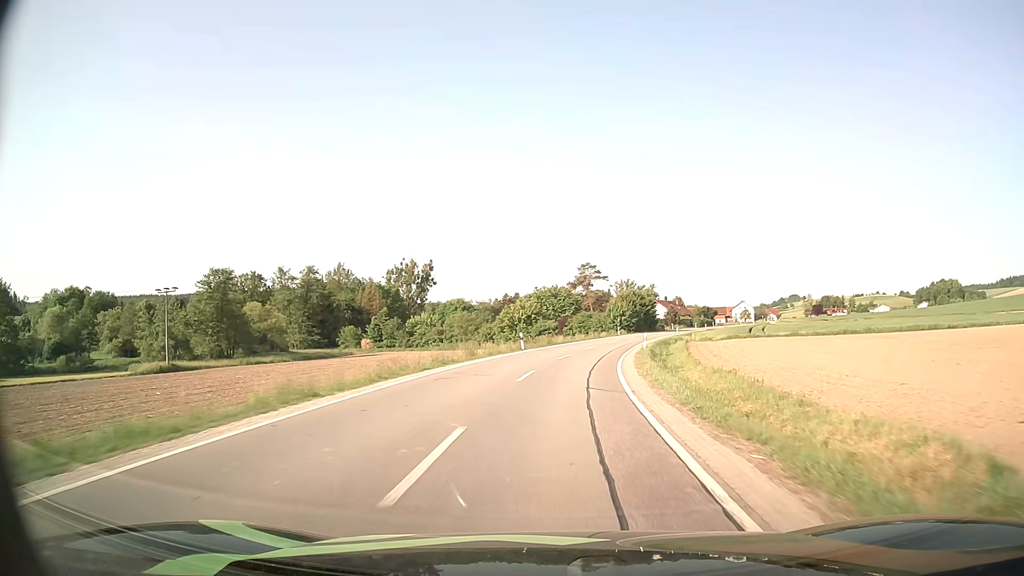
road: secondary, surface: asphalt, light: Day
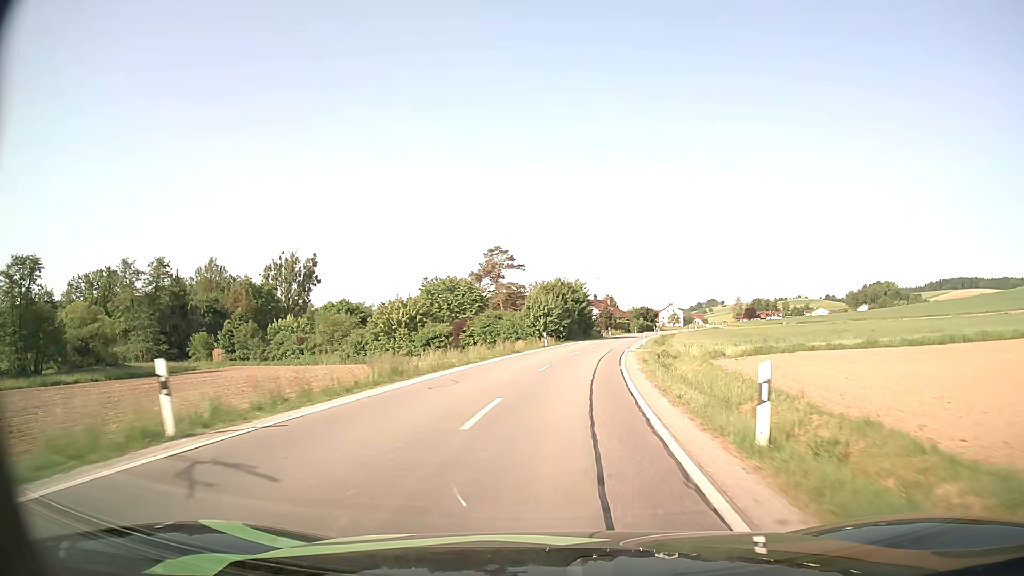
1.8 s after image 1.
(+2.1, +31.7) m; +7°
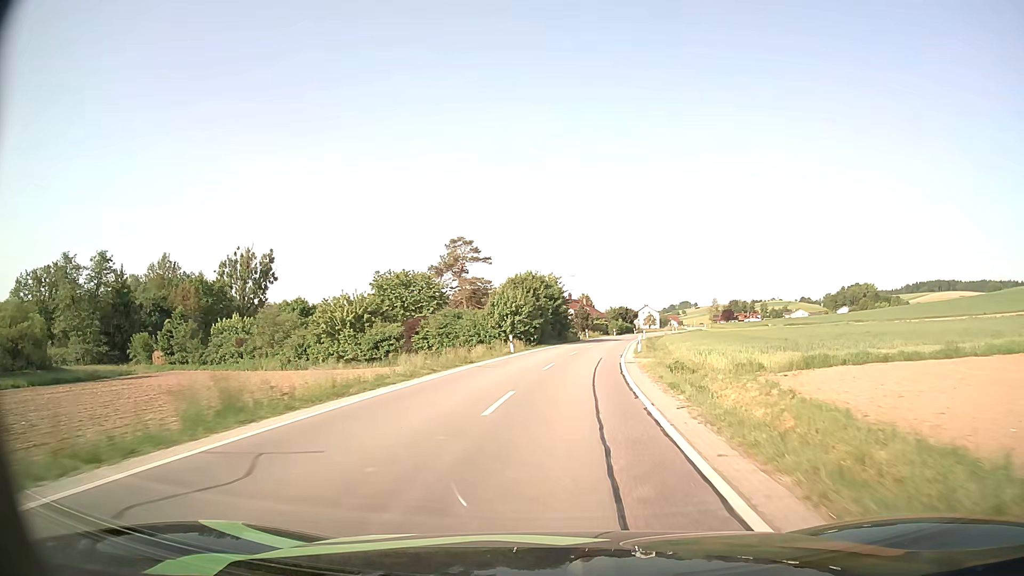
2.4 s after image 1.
(+0.2, +10.9) m; +2°
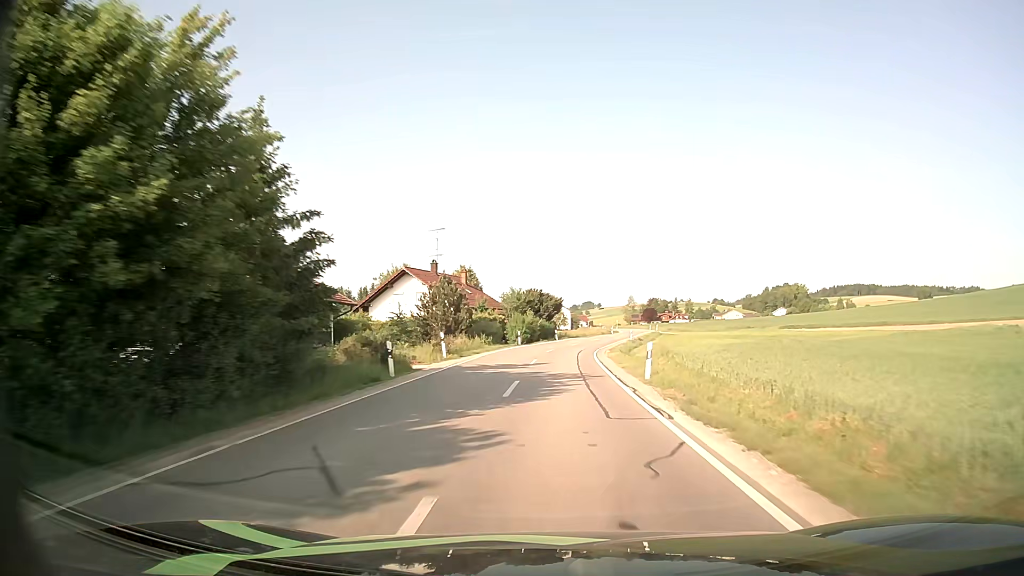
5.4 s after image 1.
(+5.1, +56.6) m; +9°
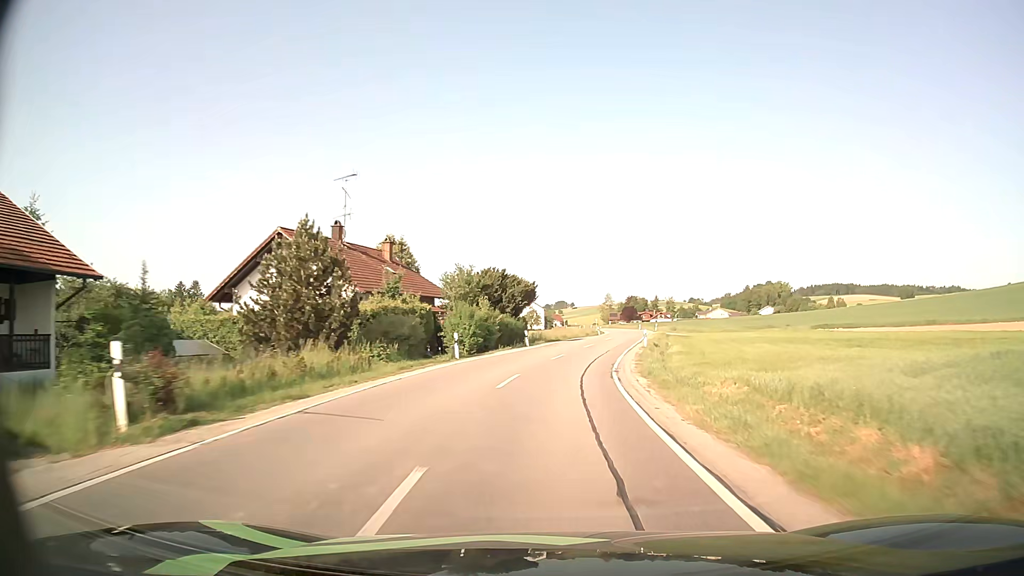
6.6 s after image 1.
(+0.3, +22.7) m; +2°
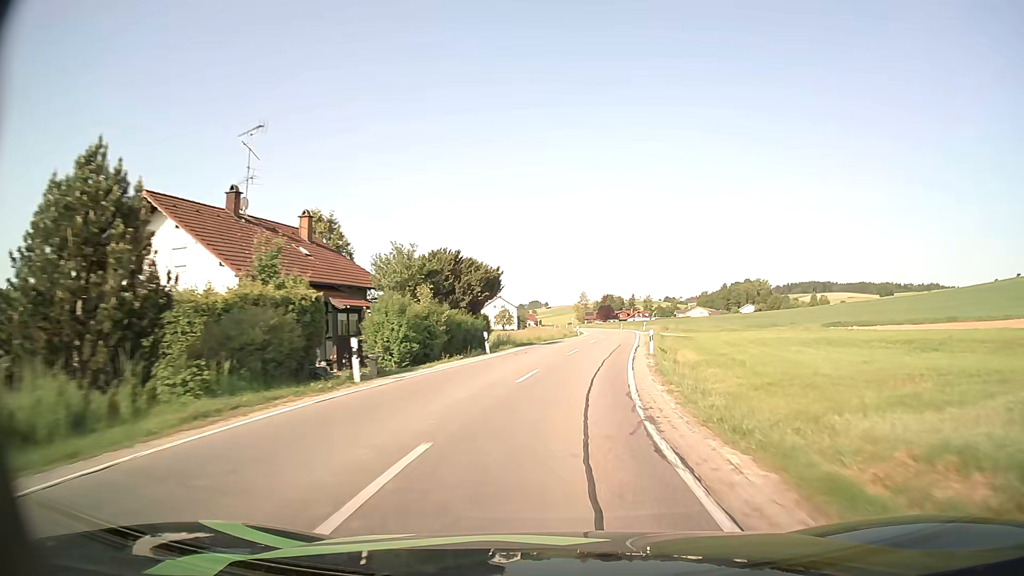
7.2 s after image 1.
(+0.2, +11.0) m; +2°
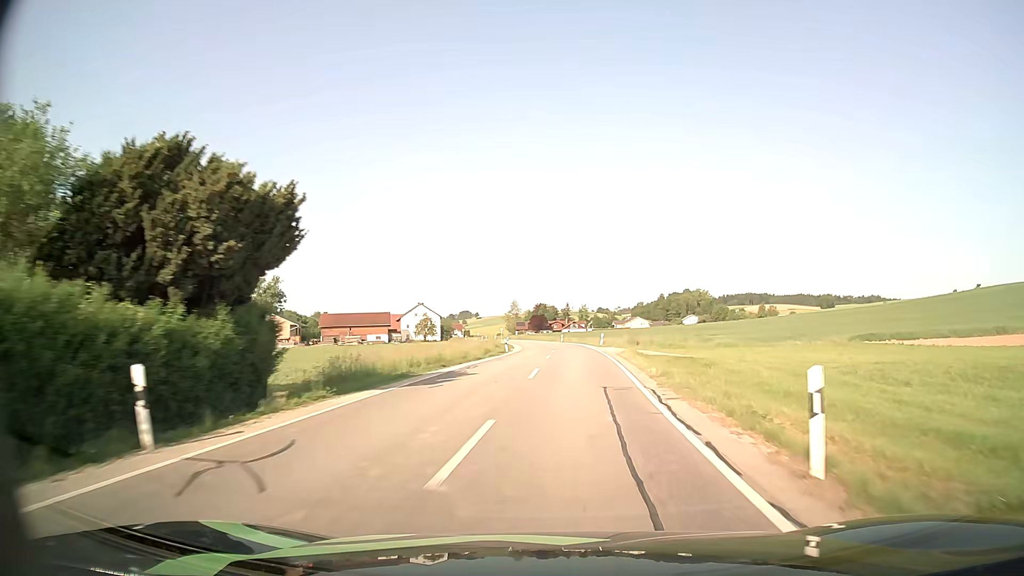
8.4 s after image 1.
(+1.0, +22.1) m; +6°
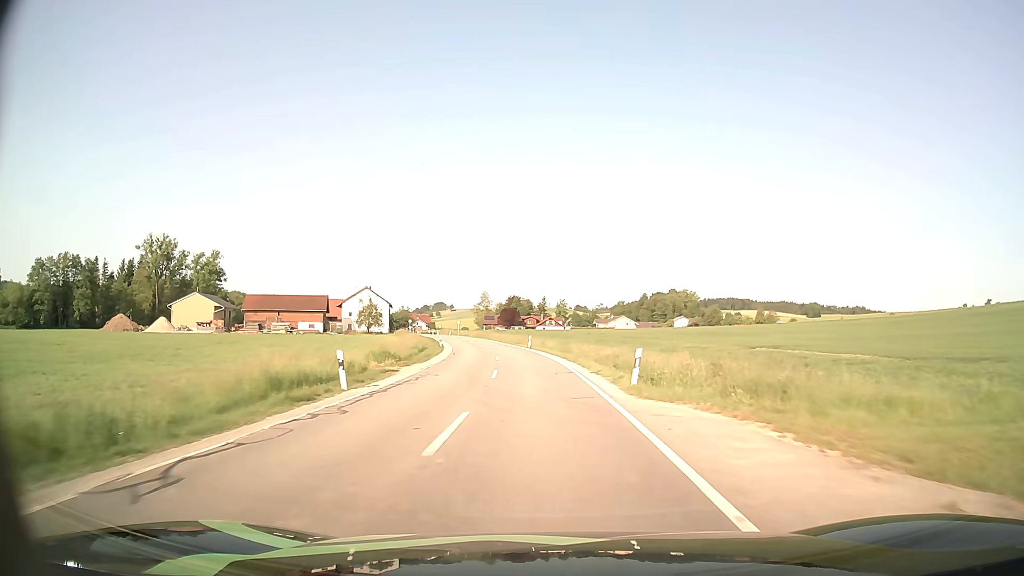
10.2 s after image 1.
(+1.4, +34.0) m; +2°
(0, +10) (0, +20) (-1, +30) (-2, +40) (-3, +50) (-4, +60) (-6, +70) (-8, +79) (-10, +89) (-12, +99) m
